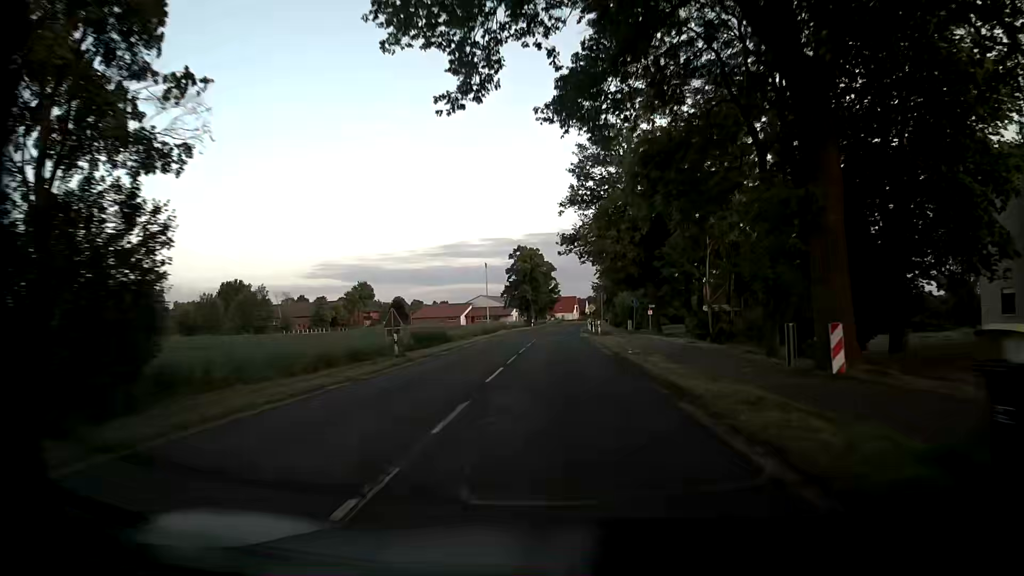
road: secondary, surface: asphalt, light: Day
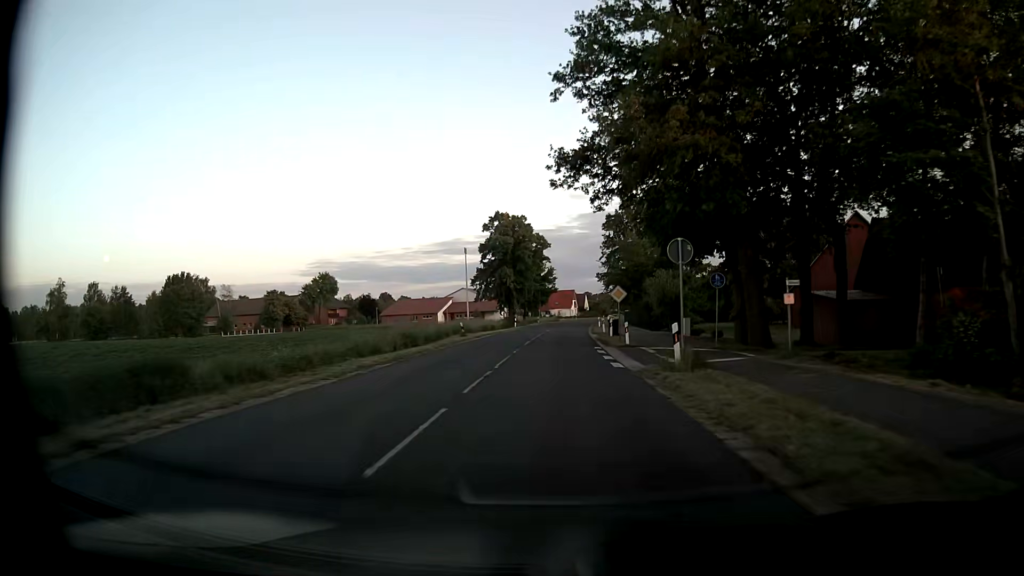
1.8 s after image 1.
(+0.3, +32.6) m; +1°
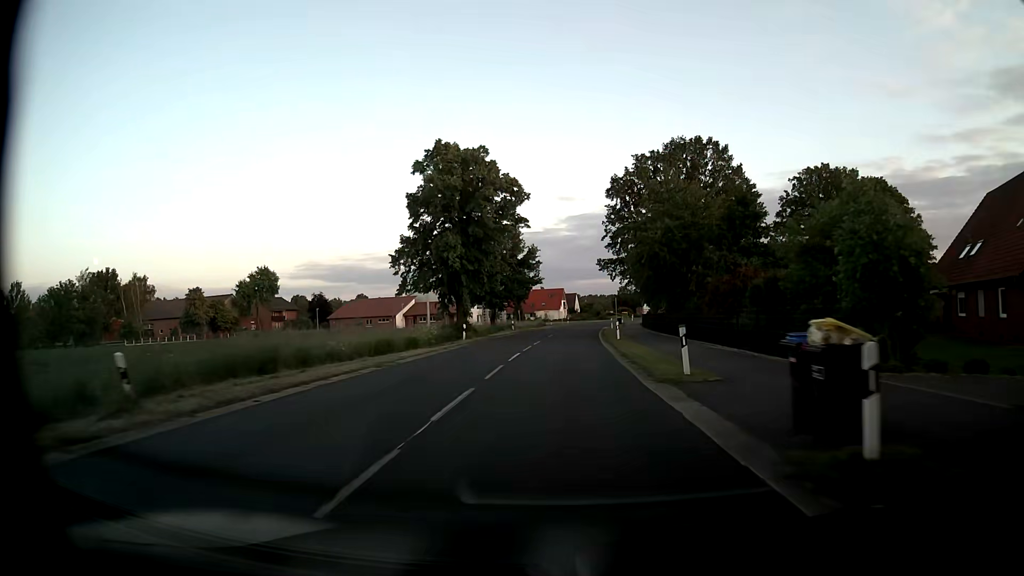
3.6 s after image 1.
(0.0, +32.9) m; +1°
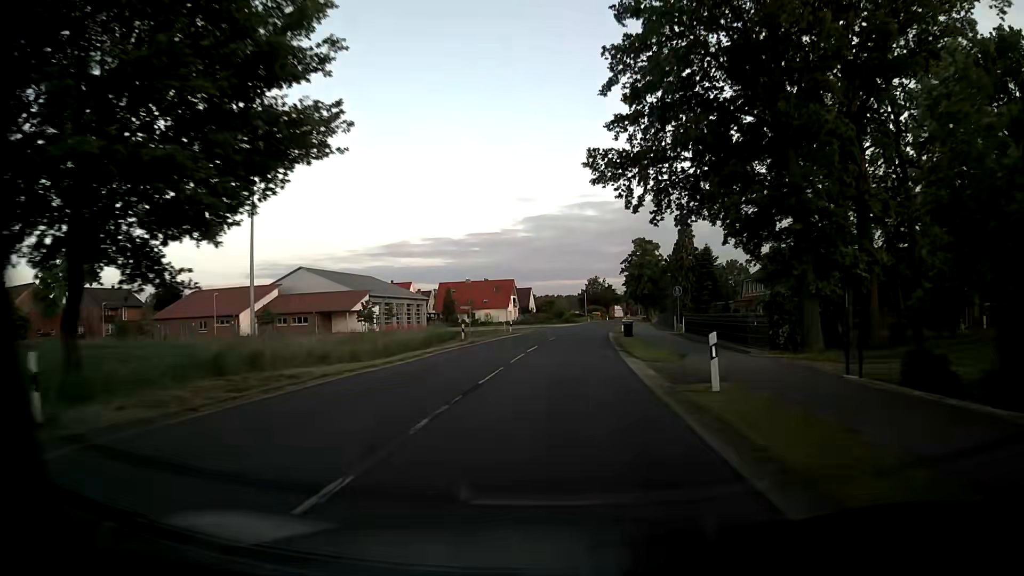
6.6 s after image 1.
(+2.0, +55.2) m; +4°
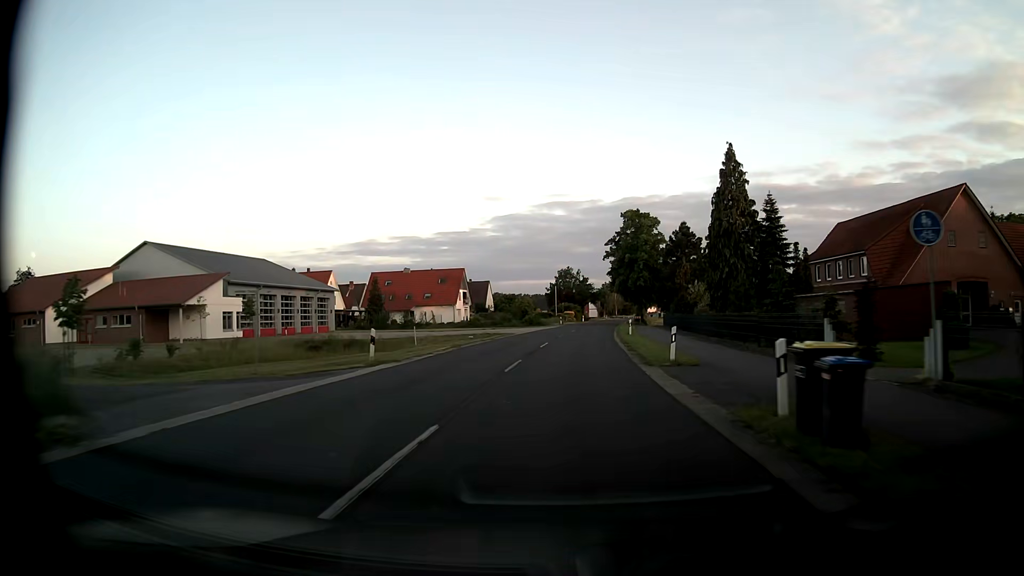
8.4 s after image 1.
(+0.9, +33.2) m; +3°
(0, +10) (0, +20) (+1, +30) (+1, +40) (+2, +50) (+3, +60) (+4, +70) (+5, +80) (+7, +90) (+8, +100) m
